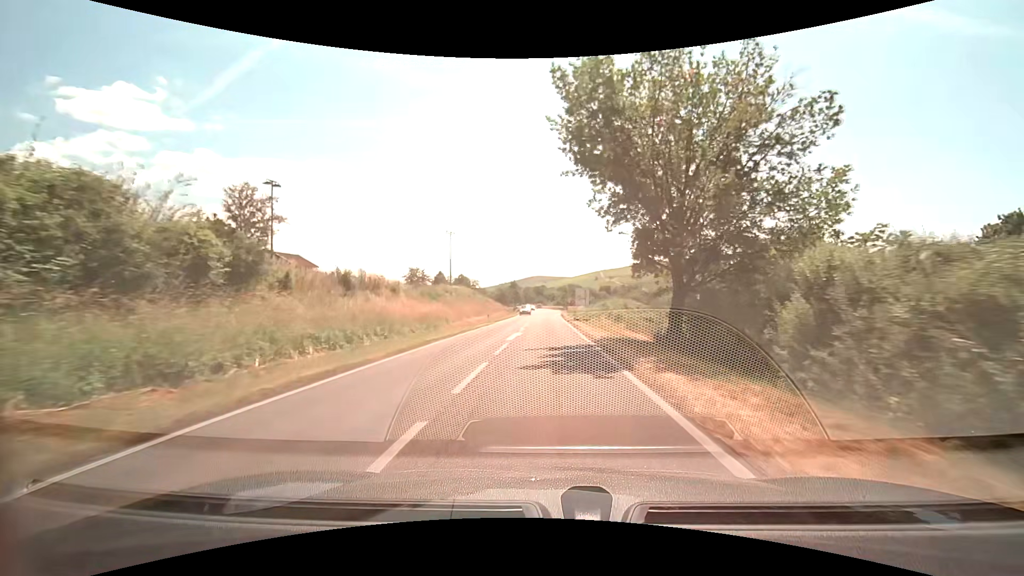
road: primary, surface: asphalt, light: Day
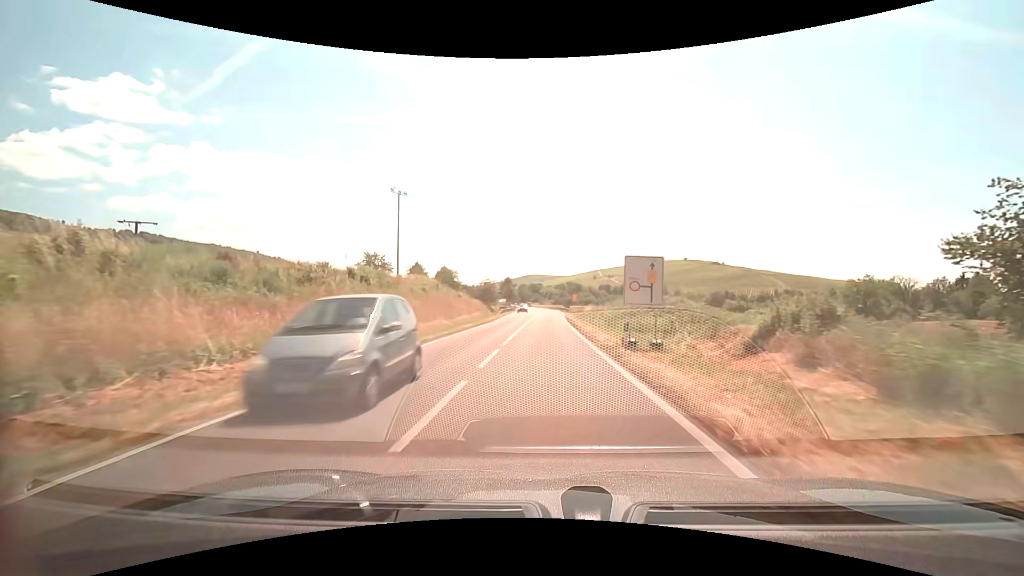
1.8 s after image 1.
(+0.1, +28.0) m; 0°
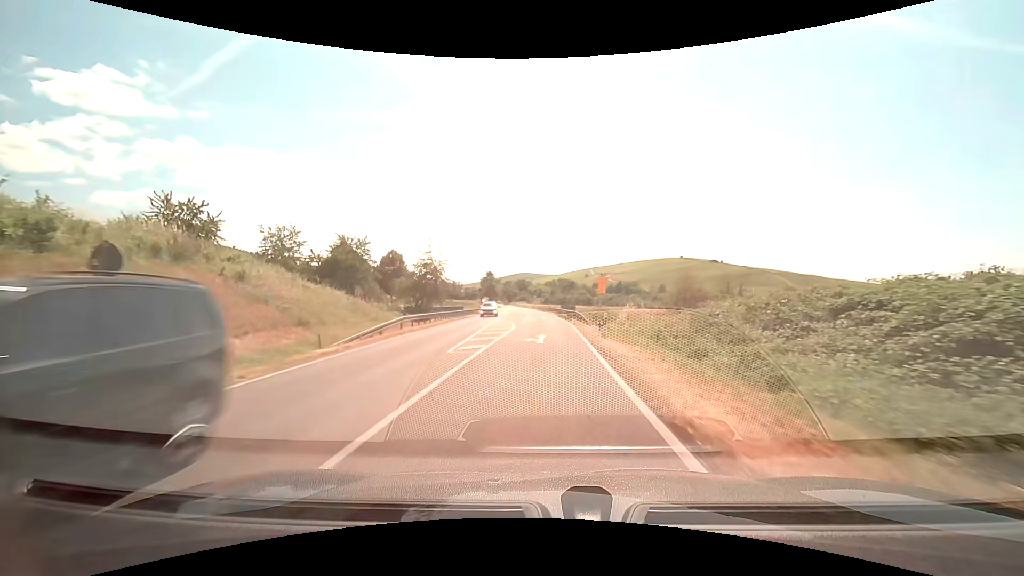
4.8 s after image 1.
(+0.8, +46.4) m; +1°
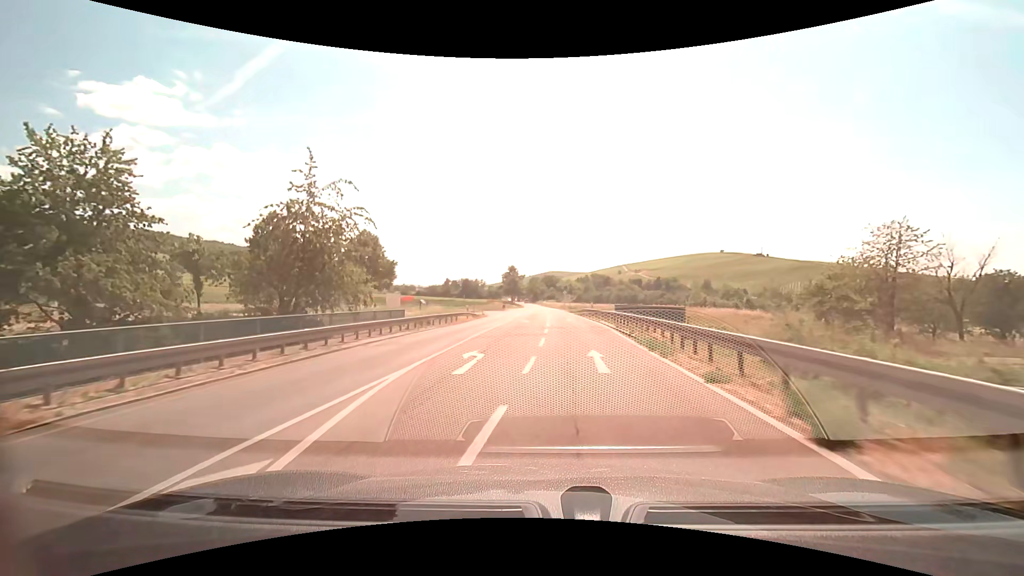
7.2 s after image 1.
(-0.4, +35.3) m; -3°
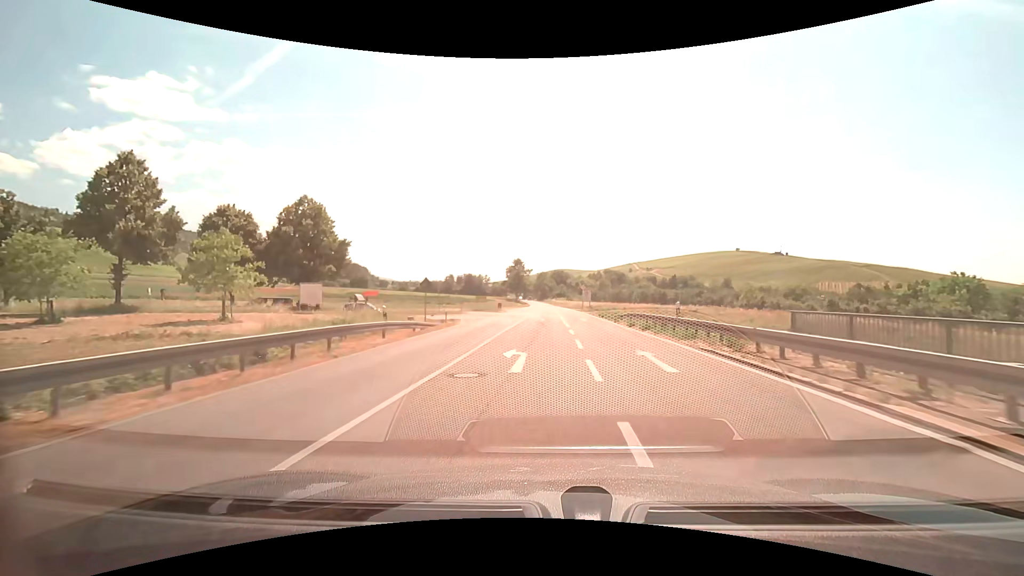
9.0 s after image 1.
(-0.6, +25.1) m; -1°
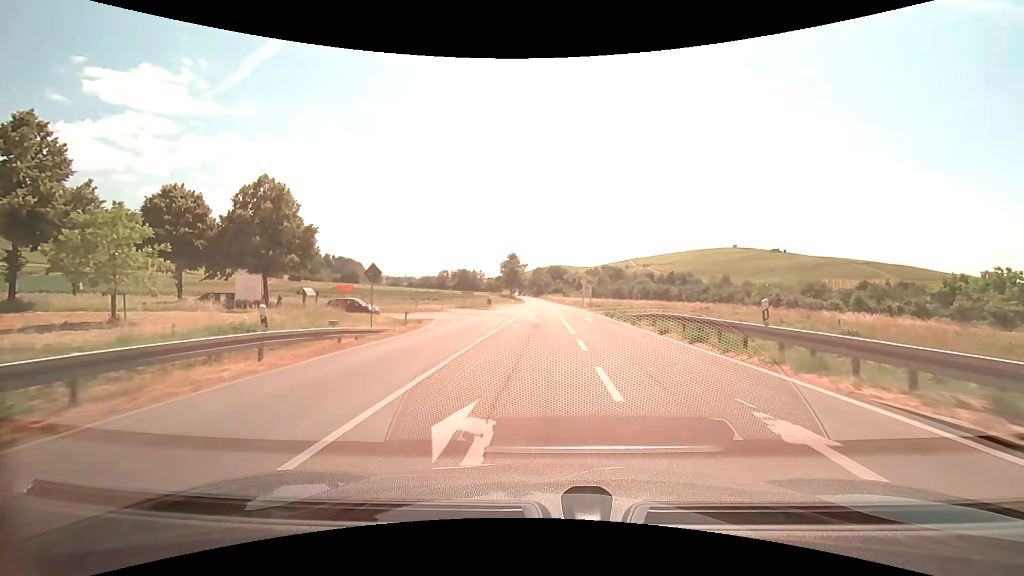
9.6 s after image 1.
(+0.1, +7.6) m; +1°
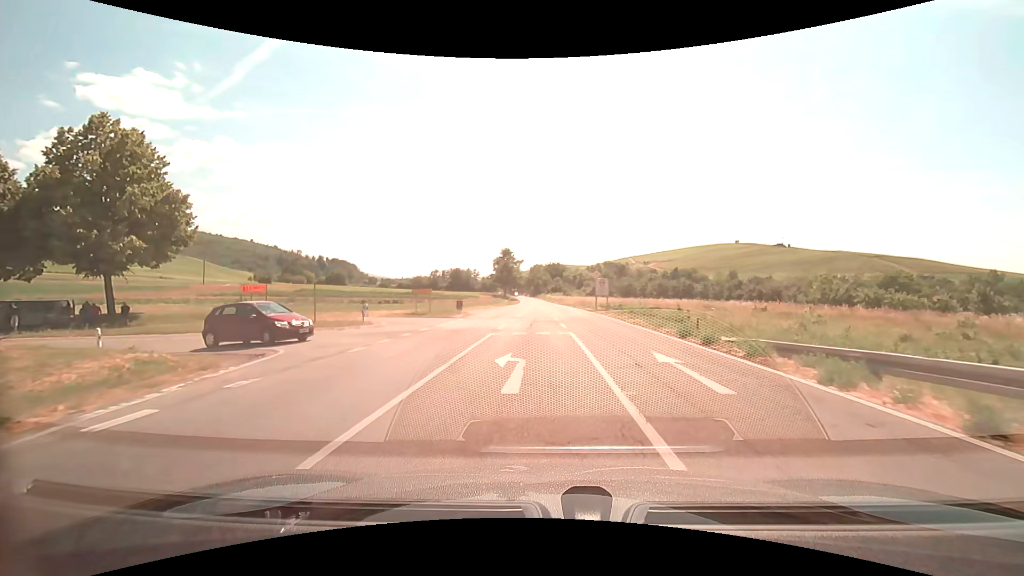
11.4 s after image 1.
(0.0, +19.0) m; 0°
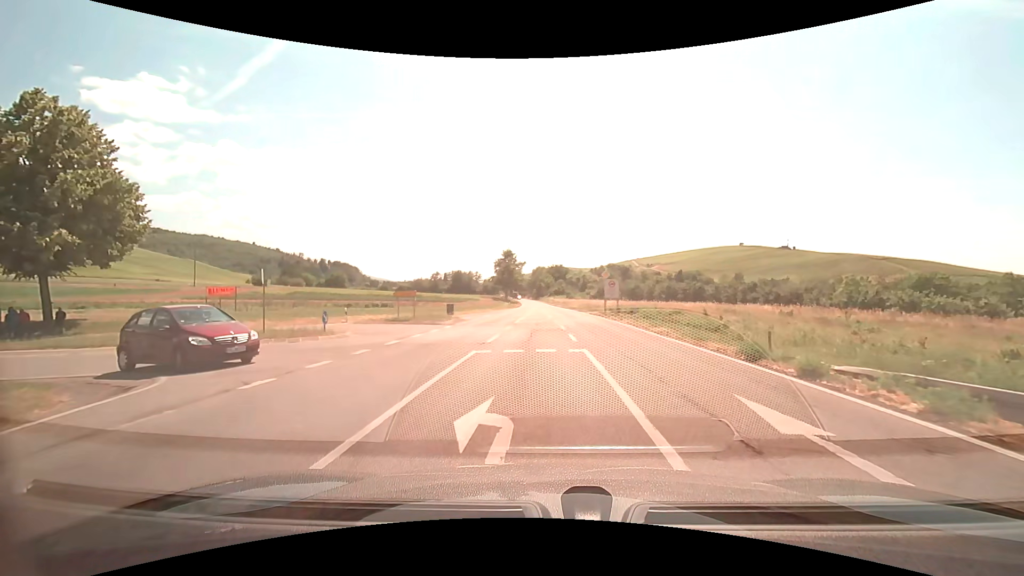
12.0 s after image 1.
(0.0, +4.7) m; 0°
(0, +10) (-2, +20) (-10, +26) (-20, +25) (-29, +22) (-39, +19) (-48, +16) (-58, +13) (-67, +10) (-77, +7) m
